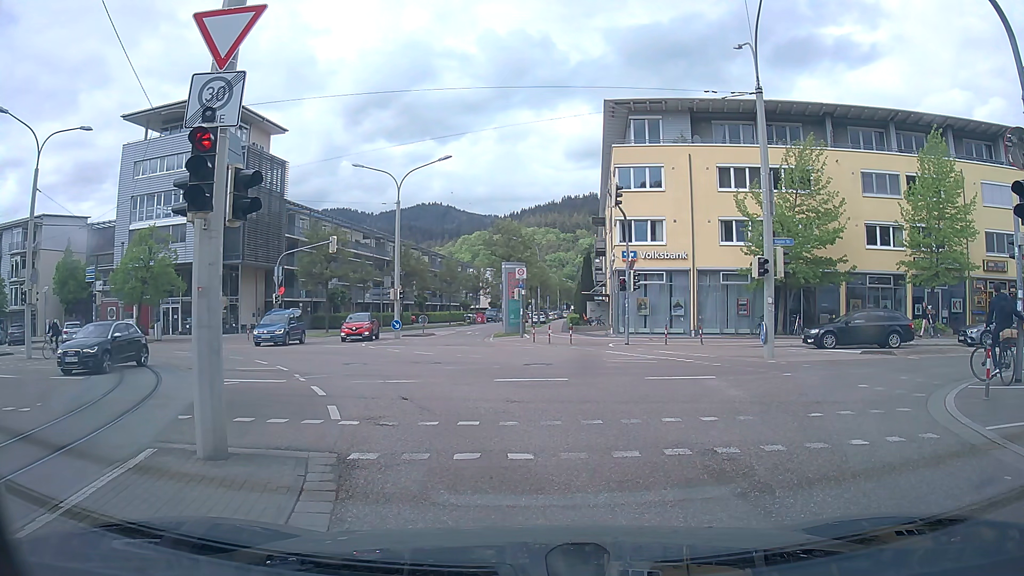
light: Day
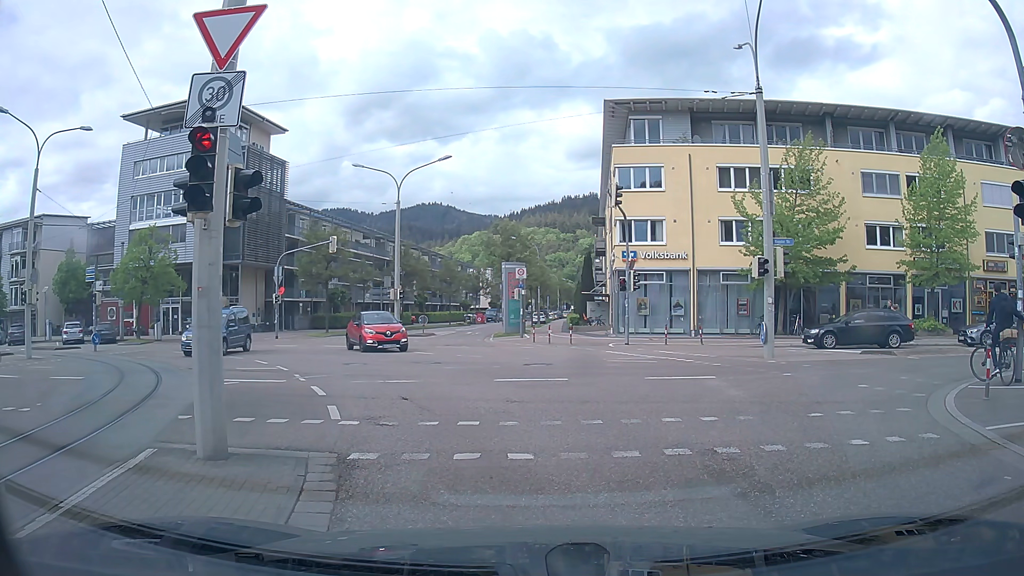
(0.0, 0.0) m; 0°
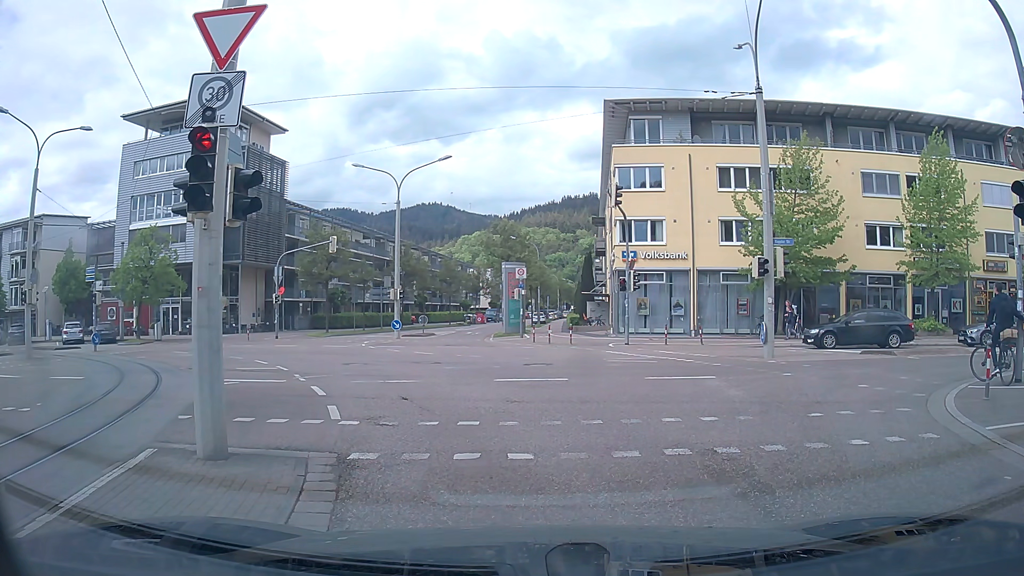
(0.0, 0.0) m; 0°
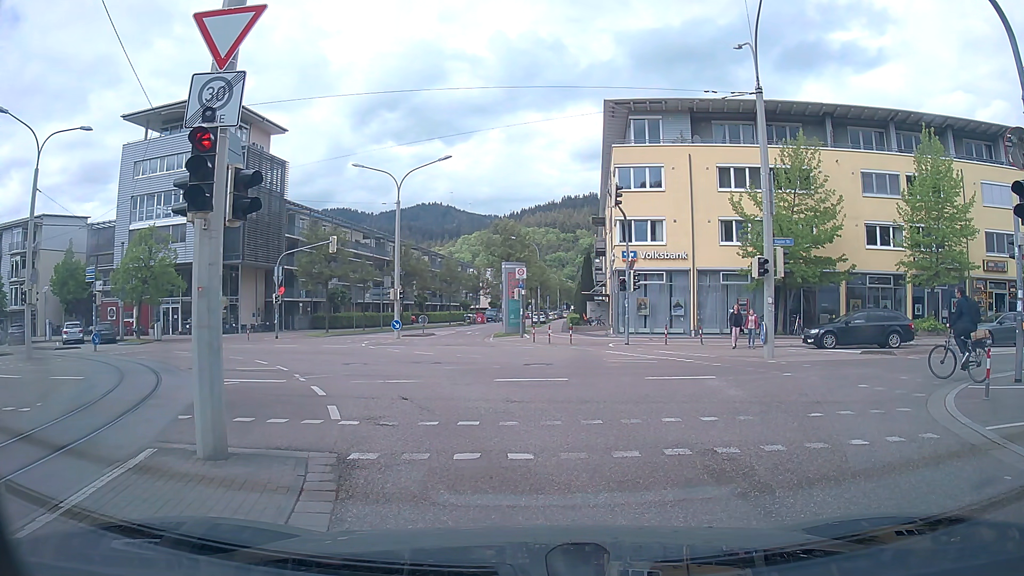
(0.0, 0.0) m; 0°
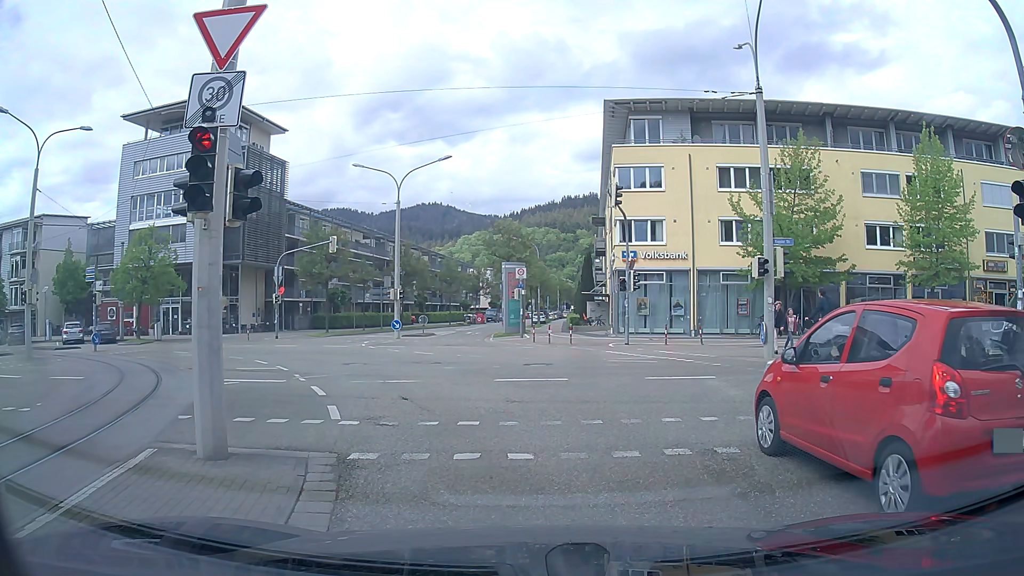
(0.0, 0.0) m; 0°
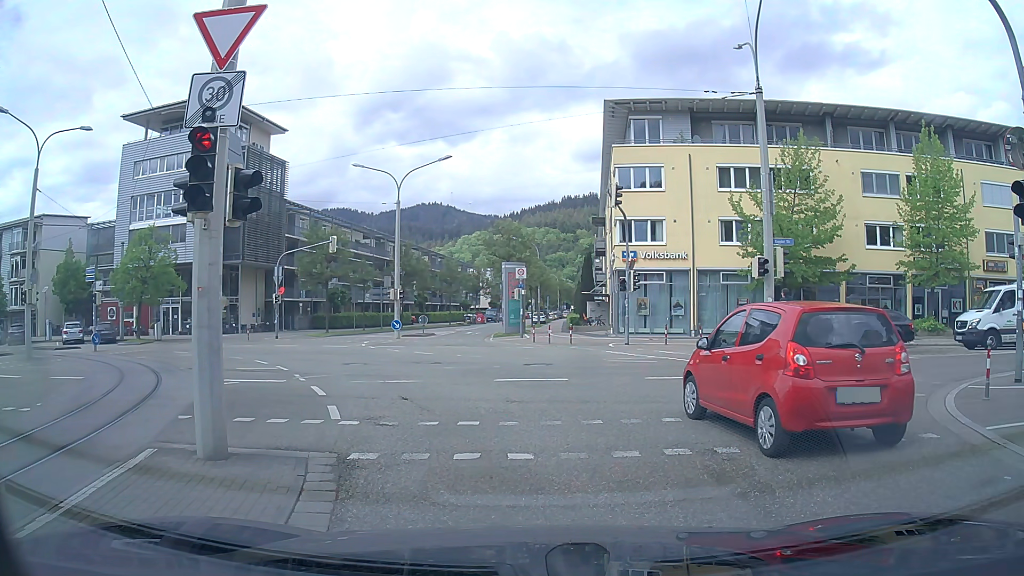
(0.0, 0.0) m; 0°
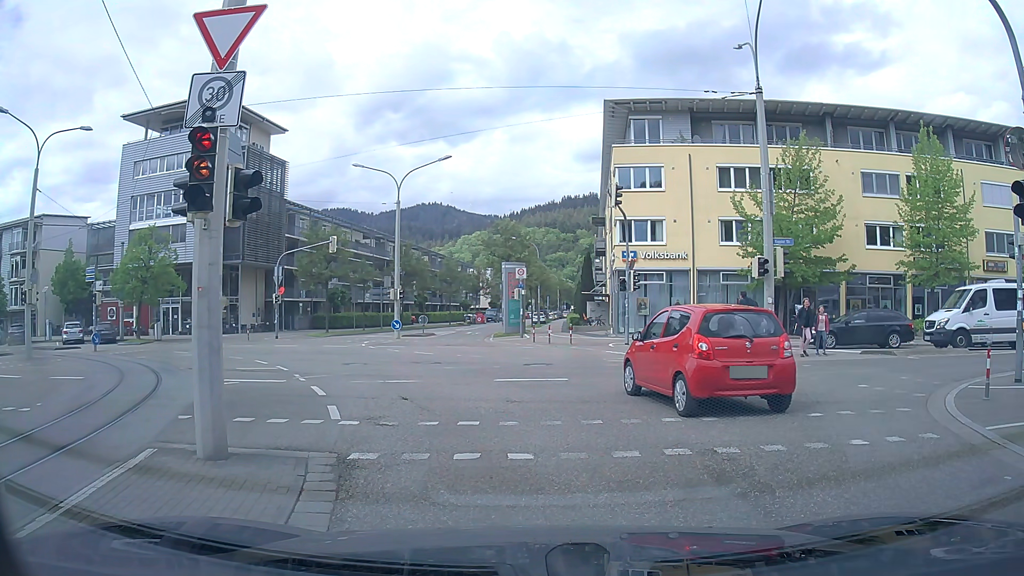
(0.0, 0.0) m; 0°
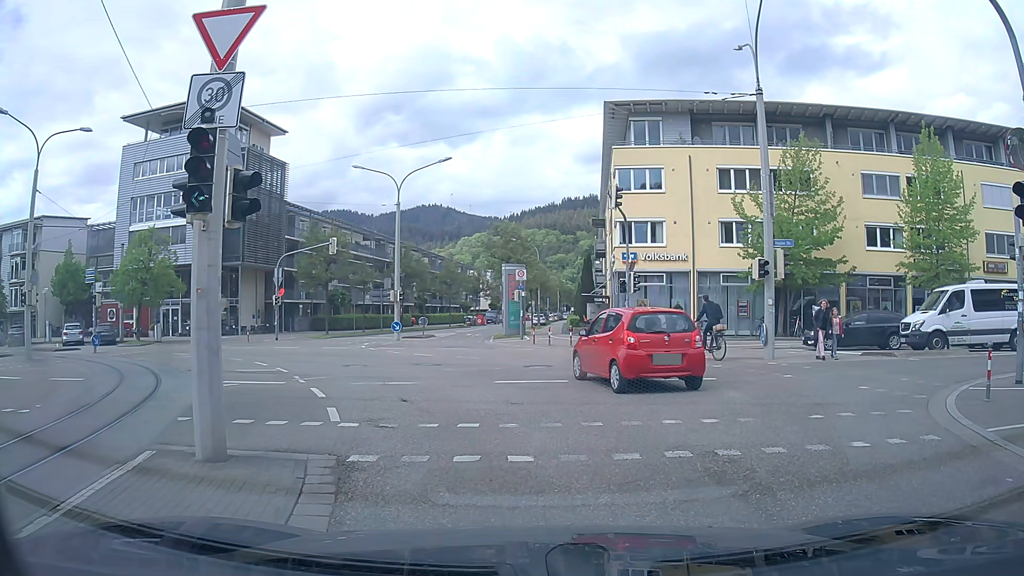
(0.0, 0.0) m; 0°
